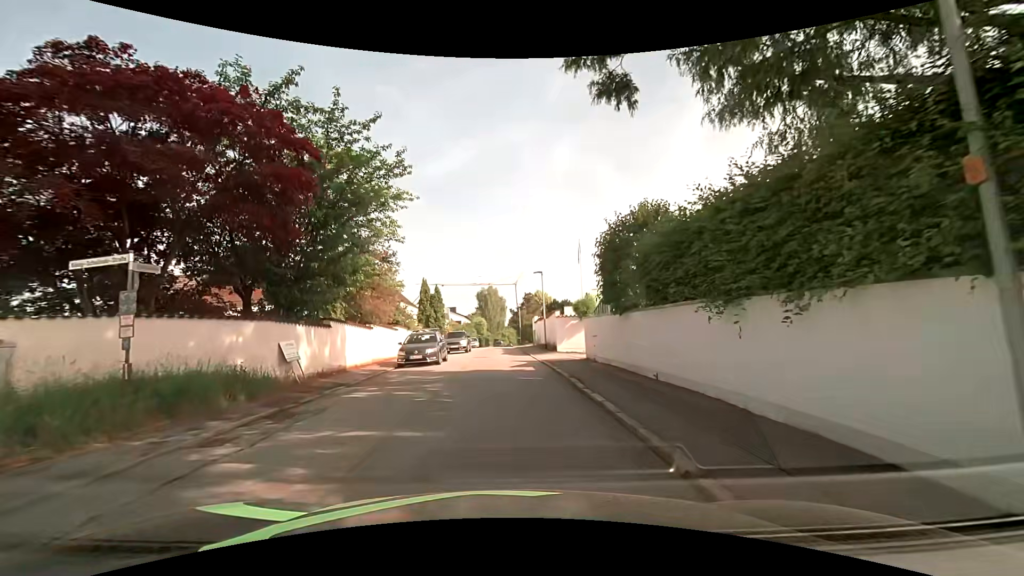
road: residential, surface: asphalt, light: Day
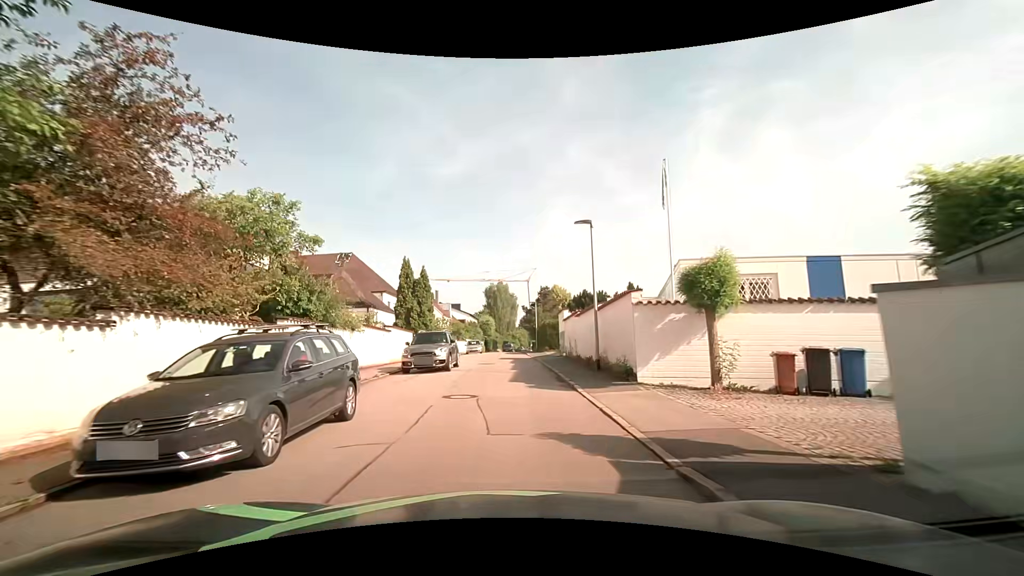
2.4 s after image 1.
(-0.2, +16.2) m; -1°
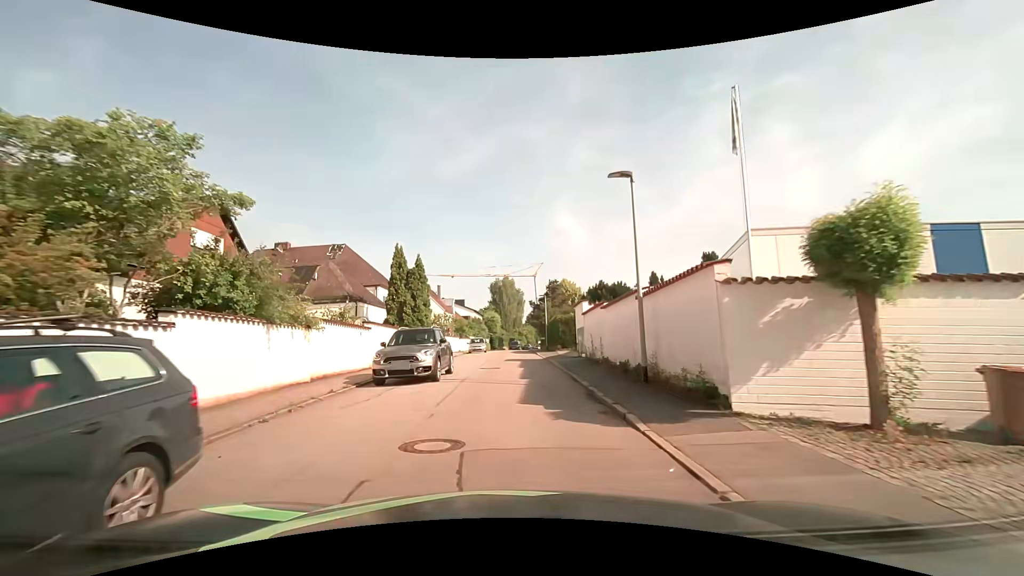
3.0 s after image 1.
(0.0, +5.0) m; -1°
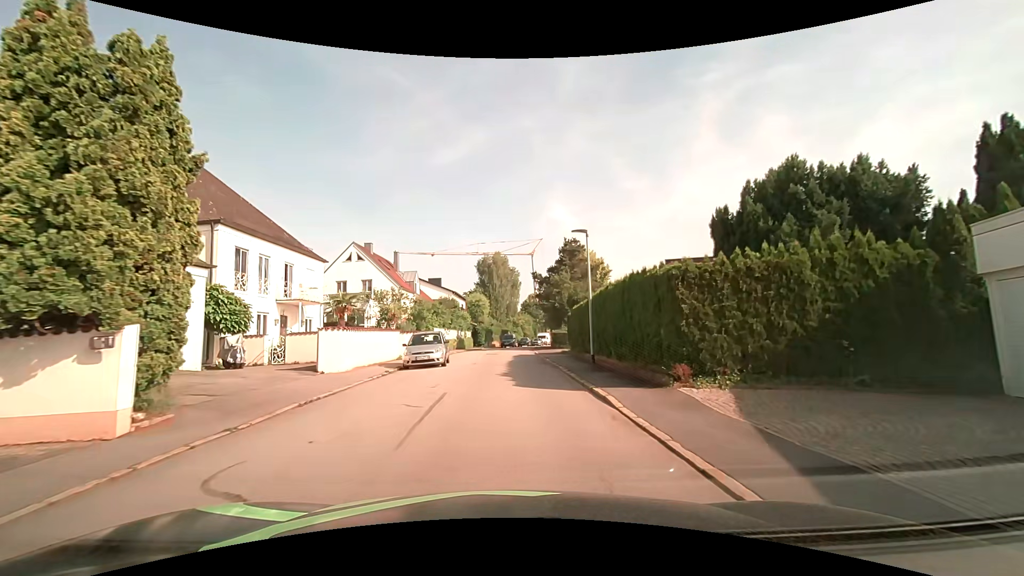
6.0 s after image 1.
(+0.3, +26.7) m; +2°
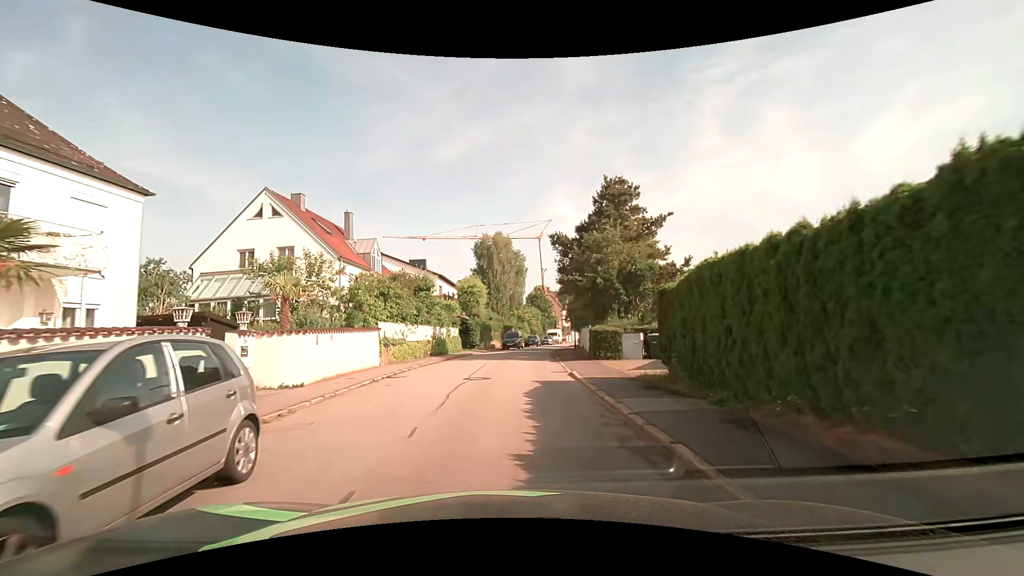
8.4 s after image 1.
(-0.1, +17.4) m; -1°
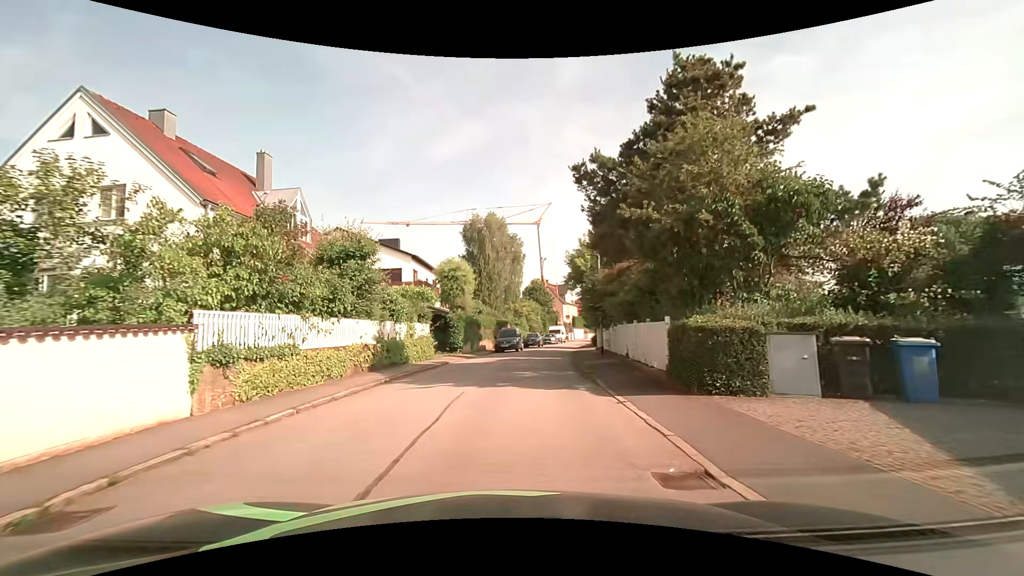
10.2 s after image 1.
(0.0, +12.5) m; +1°
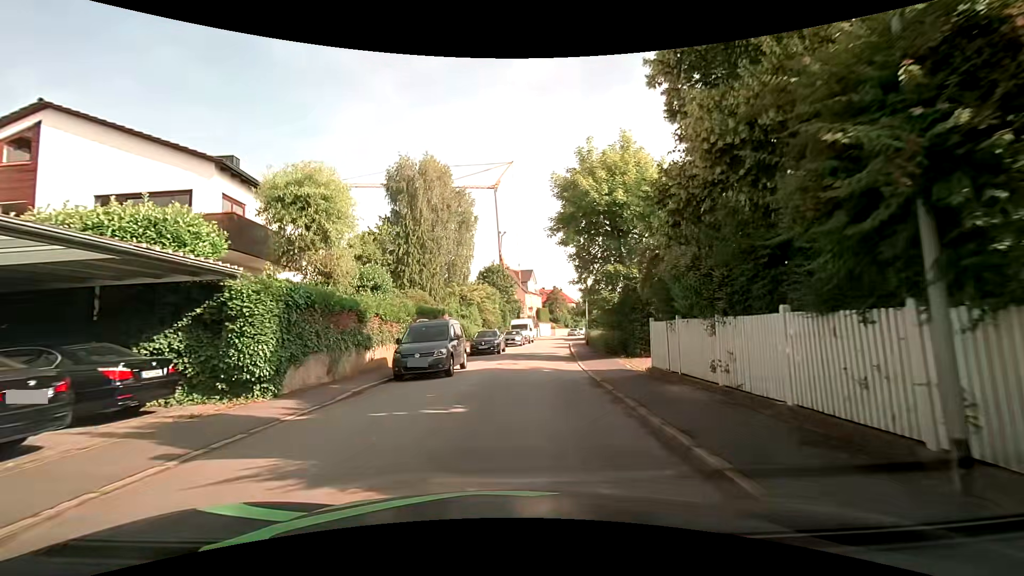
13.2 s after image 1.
(+0.6, +22.0) m; +4°
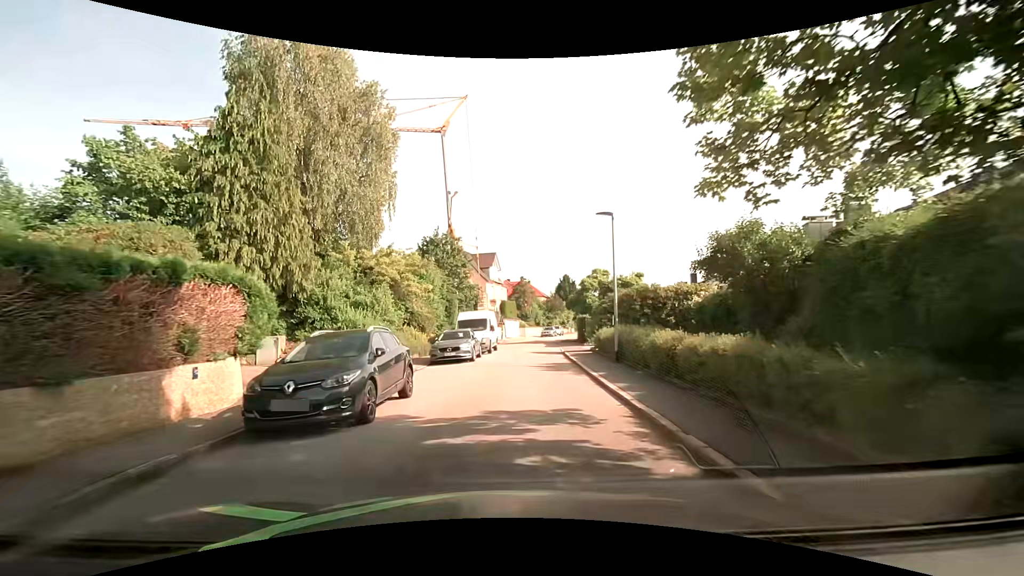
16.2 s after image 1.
(+0.9, +21.3) m; +4°
(0, +10) (+1, +20) (+2, +30) (+3, +40) (+4, +50) (+6, +60) (+9, +69) (+11, +79) (+14, +88) (+17, +98) m
